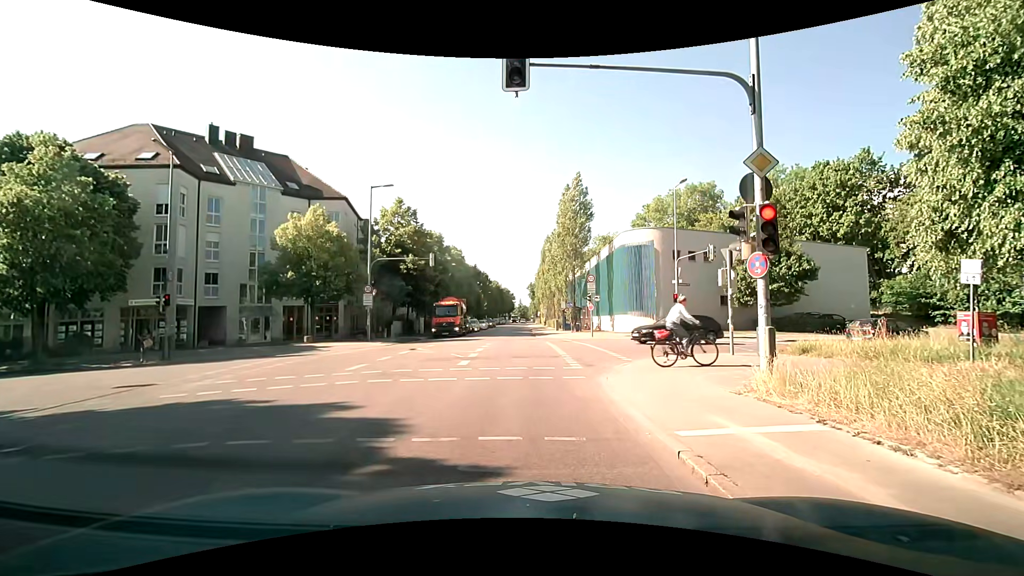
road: secondary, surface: asphalt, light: Day
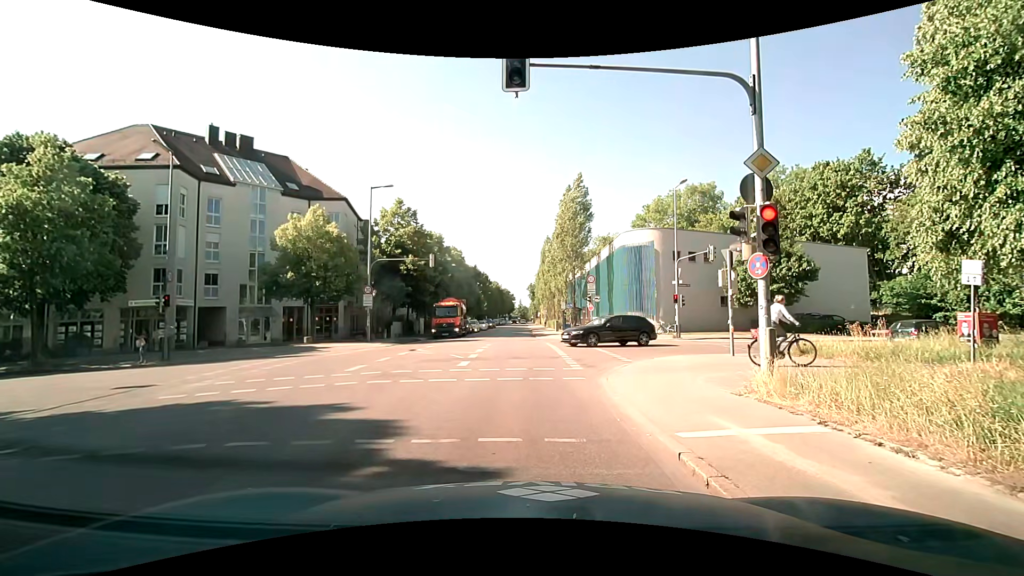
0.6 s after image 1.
(0.0, +0.1) m; 0°
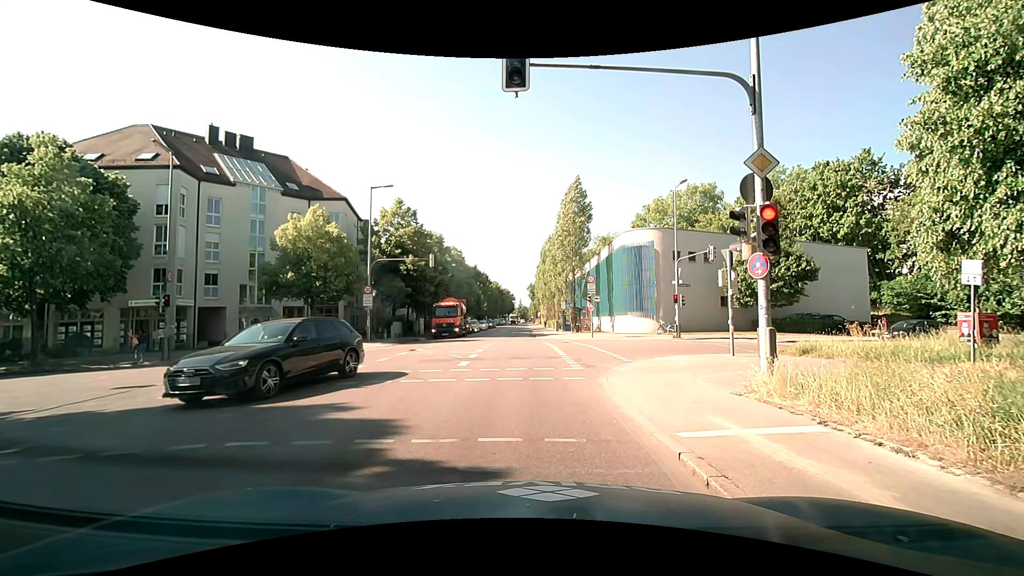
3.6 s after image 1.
(0.0, +0.1) m; 0°
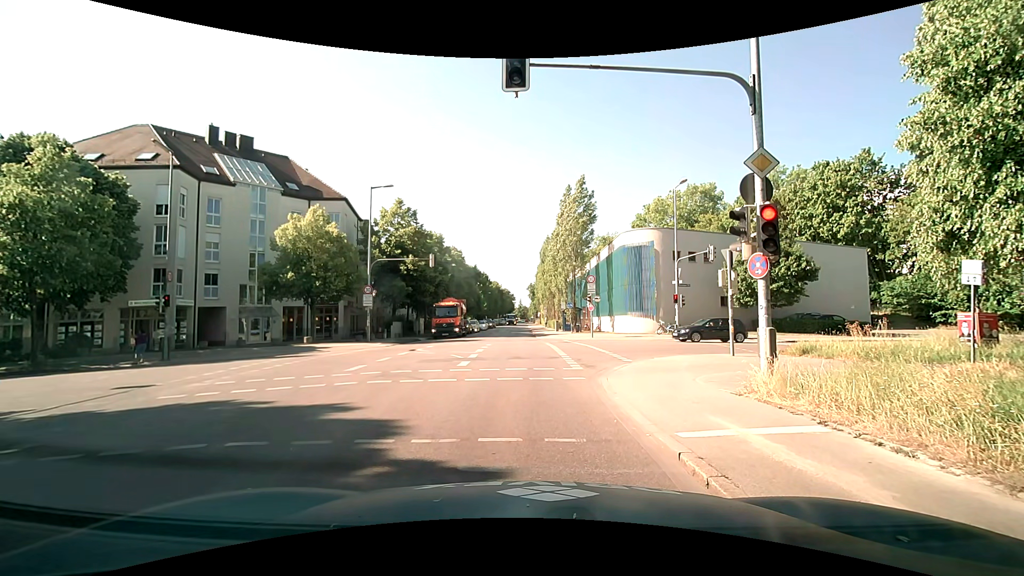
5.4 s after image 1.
(0.0, 0.0) m; 0°
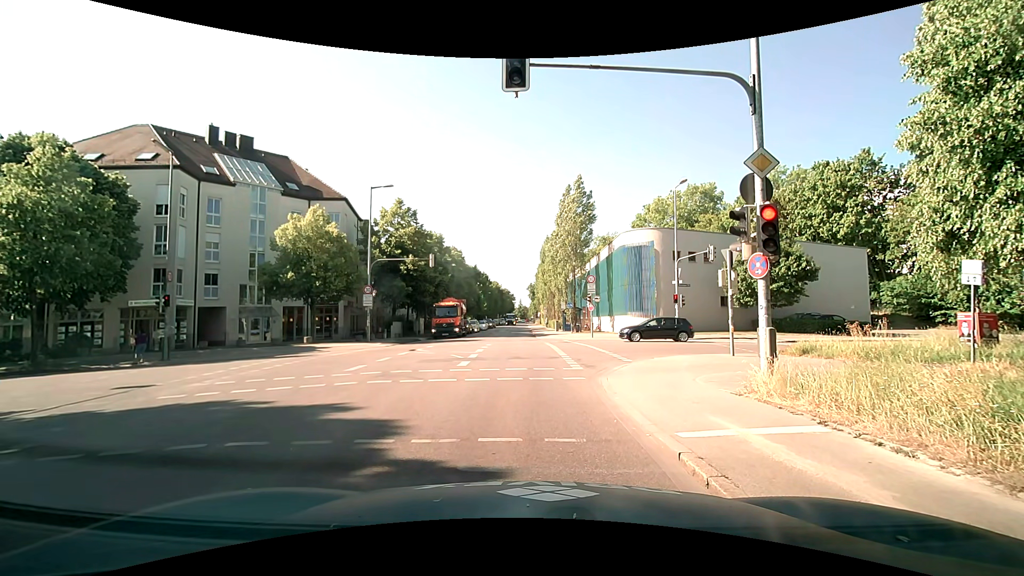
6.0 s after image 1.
(0.0, 0.0) m; 0°
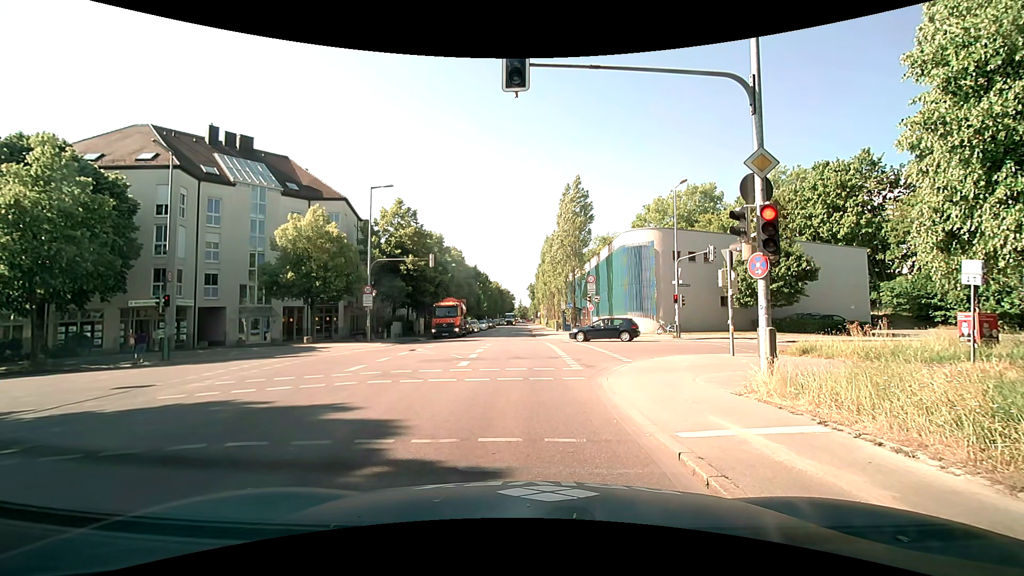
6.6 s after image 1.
(0.0, 0.0) m; 0°
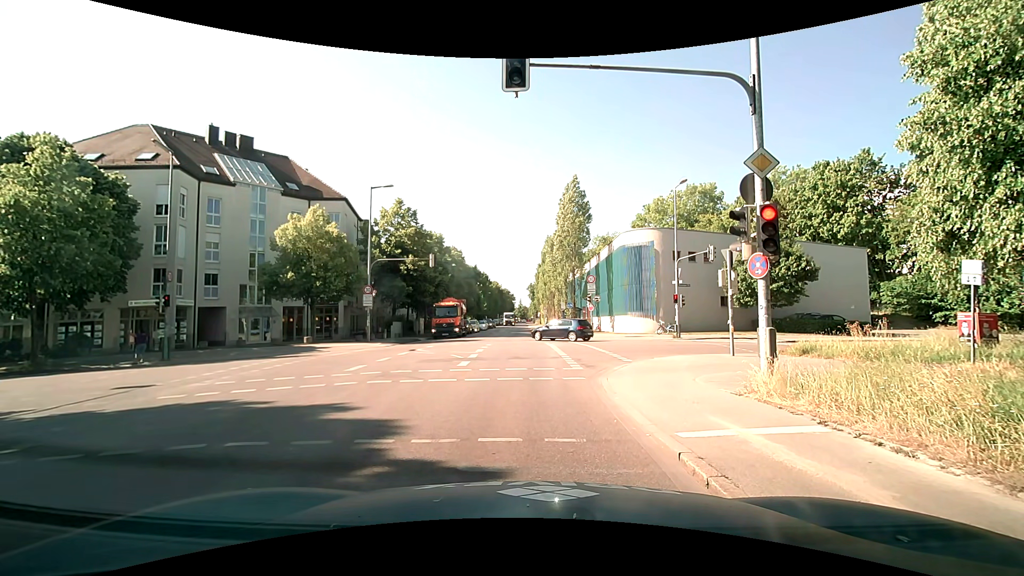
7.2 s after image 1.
(0.0, 0.0) m; 0°
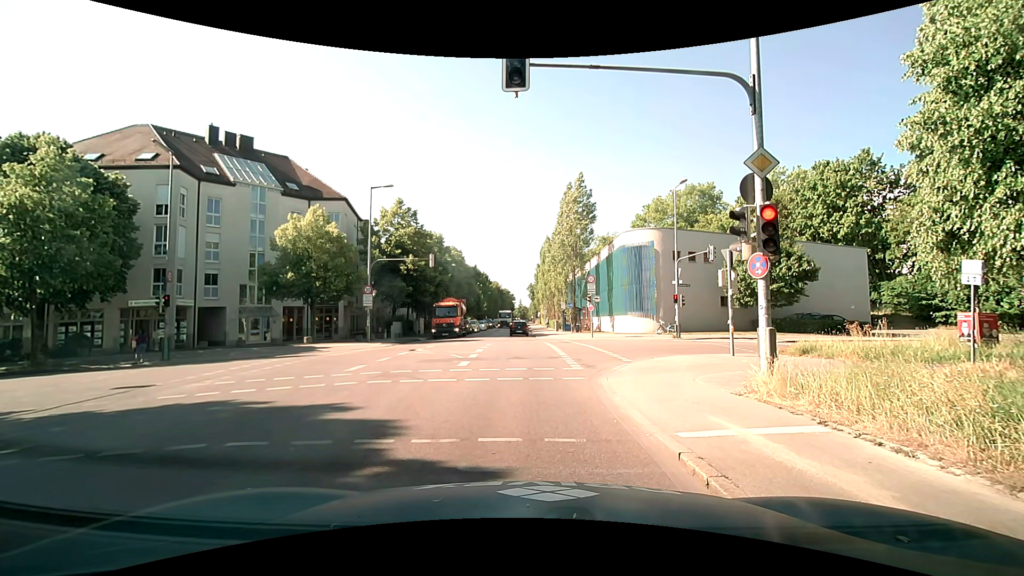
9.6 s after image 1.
(0.0, 0.0) m; 0°
(0, +10) (+2, +20) (+10, +25) (+19, +28) (+29, +30) (+39, +33) (+48, +35) (+58, +38) (+68, +41) (+77, +43) m
